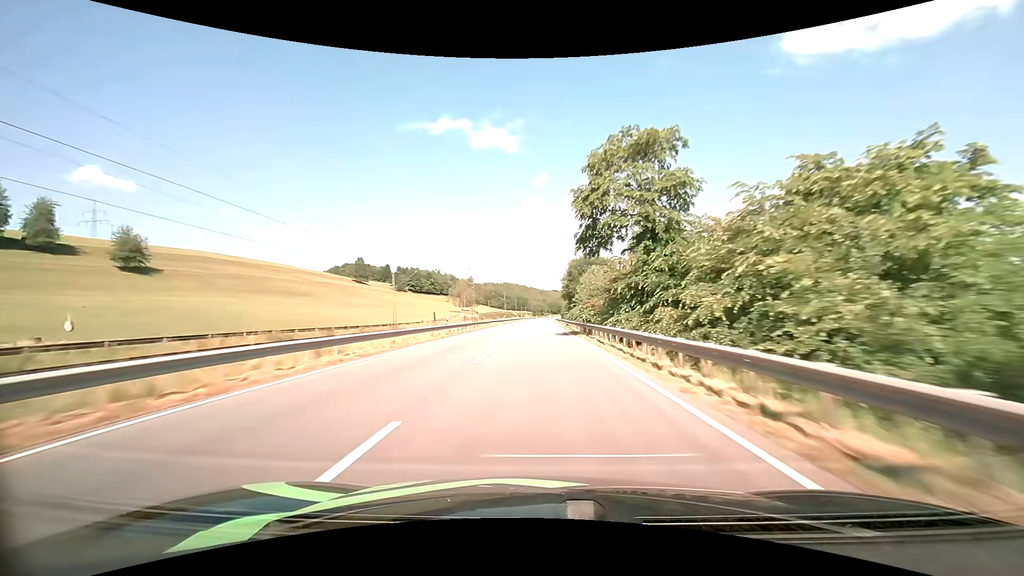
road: primary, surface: asphalt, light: Day
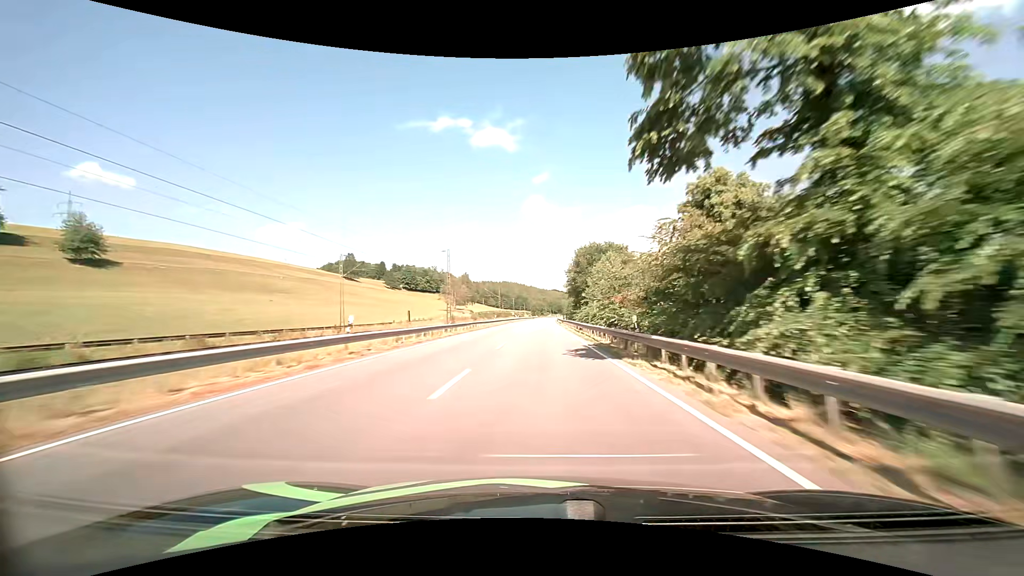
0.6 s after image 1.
(0.0, +18.1) m; 0°
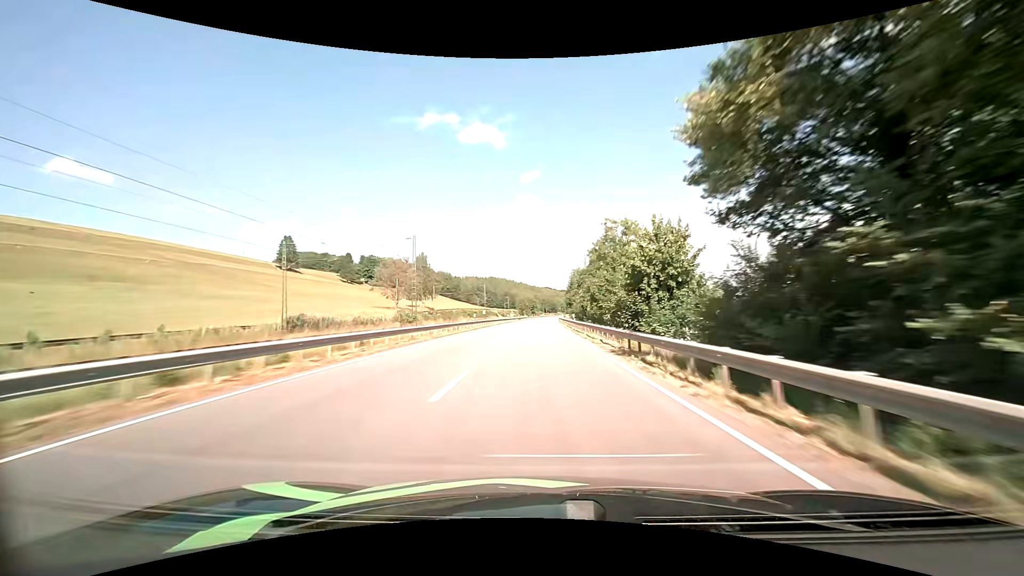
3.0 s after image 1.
(+0.4, +72.9) m; +1°
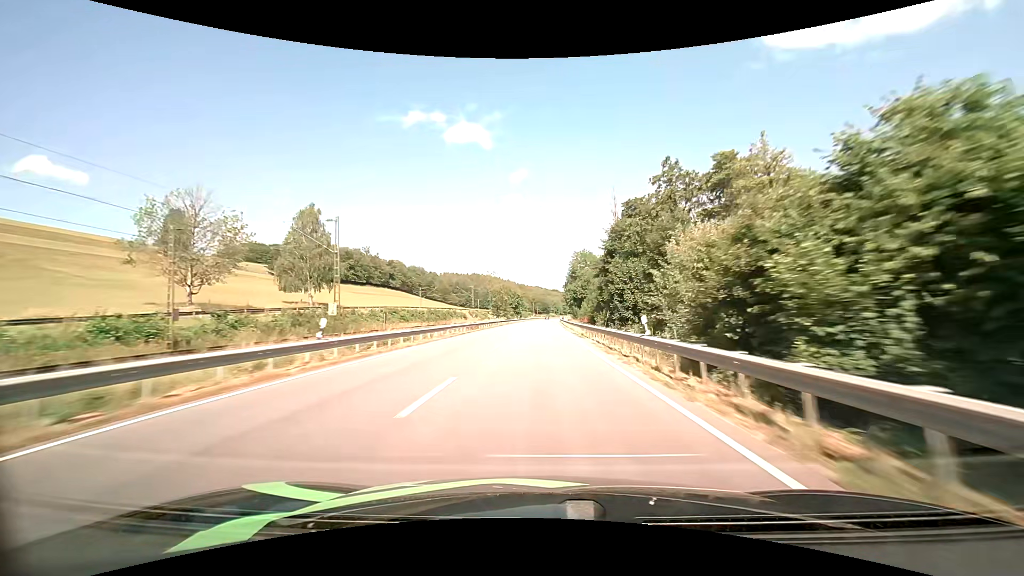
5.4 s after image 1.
(+0.7, +73.5) m; +1°
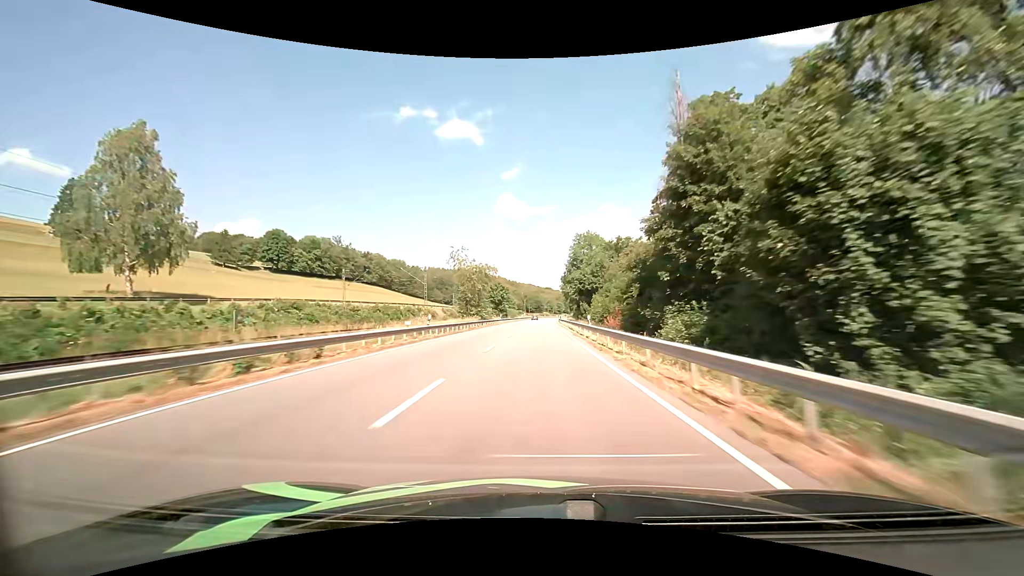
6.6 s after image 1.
(+0.3, +36.9) m; +1°
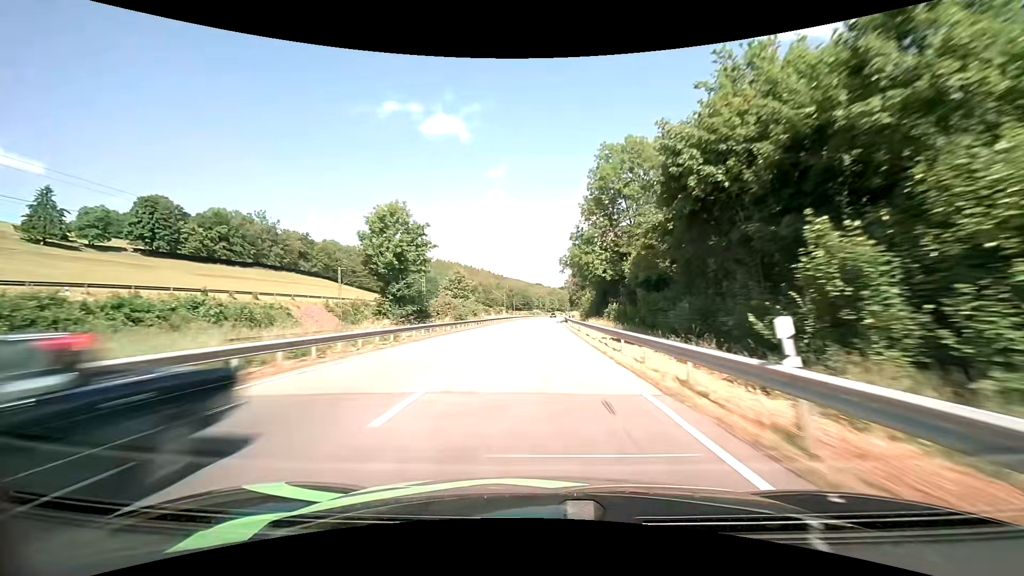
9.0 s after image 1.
(+0.8, +72.2) m; +1°
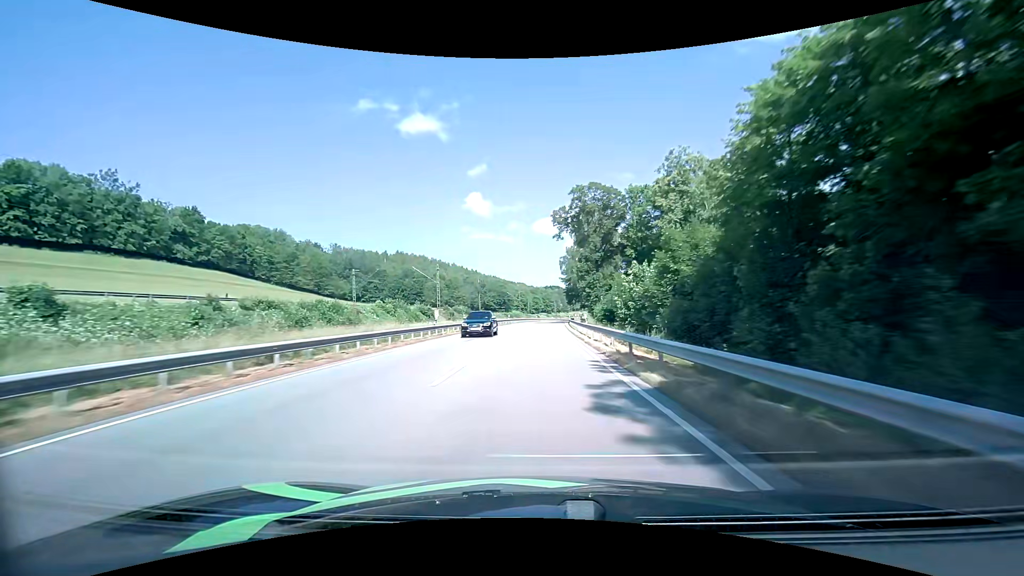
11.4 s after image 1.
(+1.1, +70.0) m; +2°
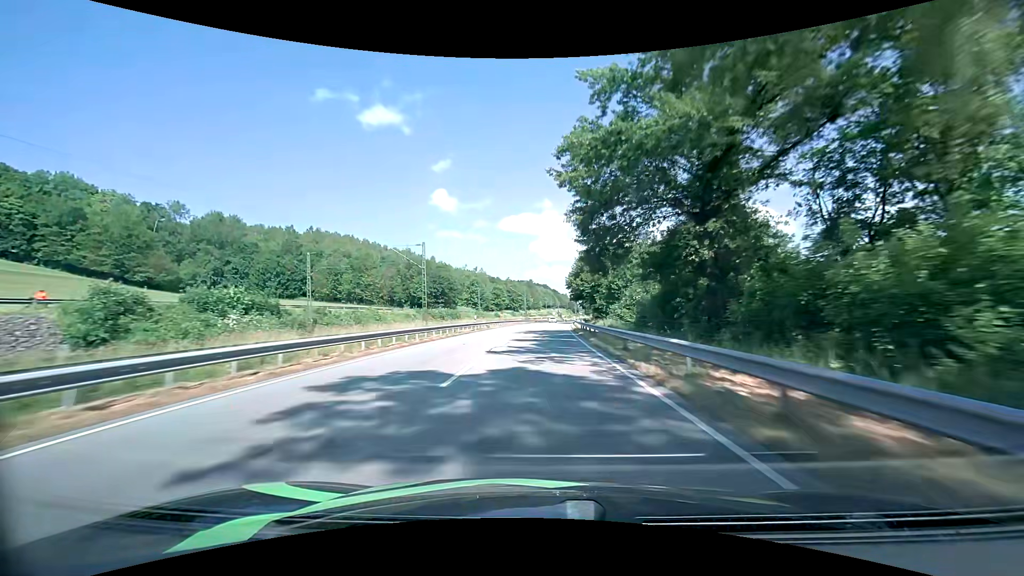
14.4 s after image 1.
(+2.1, +85.7) m; +4°
(0, +10) (0, +20) (0, +30) (+1, +40) (+1, +50) (+1, +60) (+2, +70) (+3, +80) (+3, +90) (+4, +100) m
